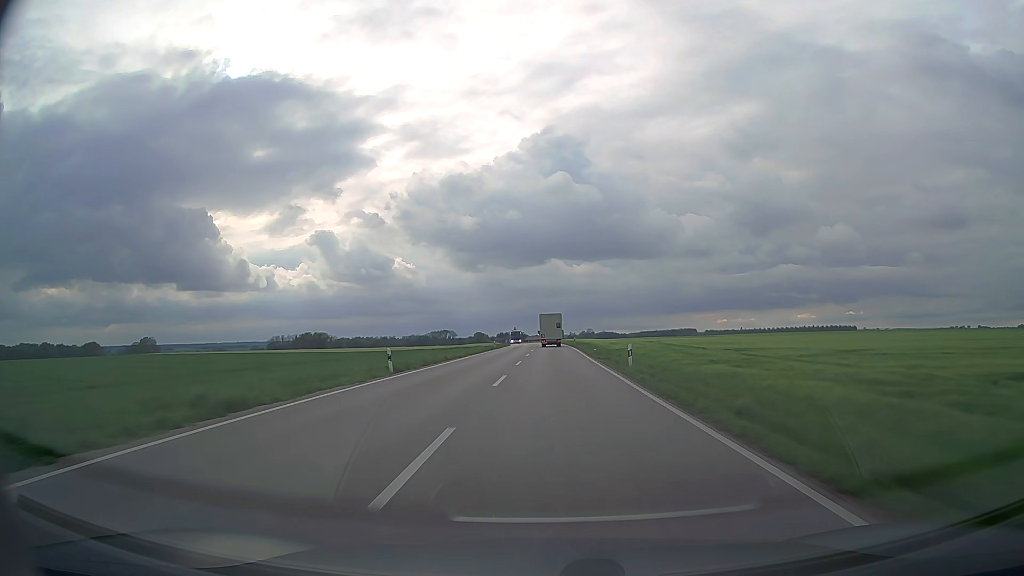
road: secondary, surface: asphalt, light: Day
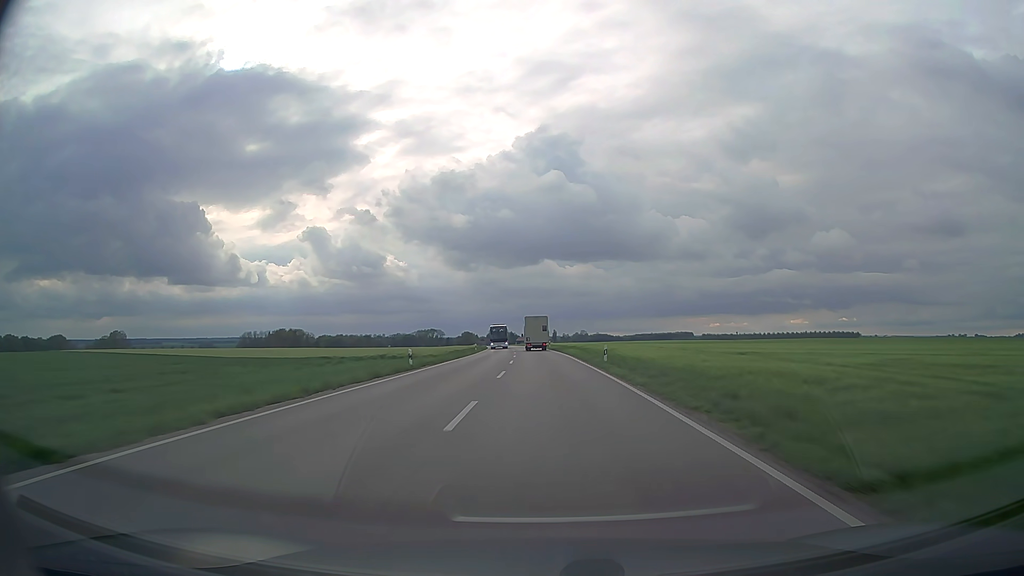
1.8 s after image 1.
(+0.3, +43.8) m; +1°
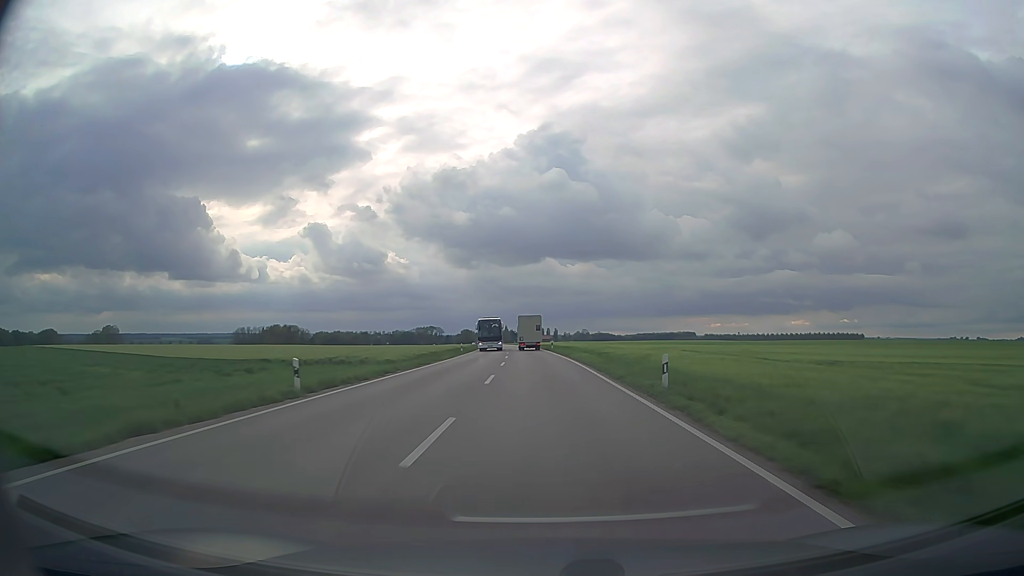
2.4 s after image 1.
(0.0, +14.6) m; 0°
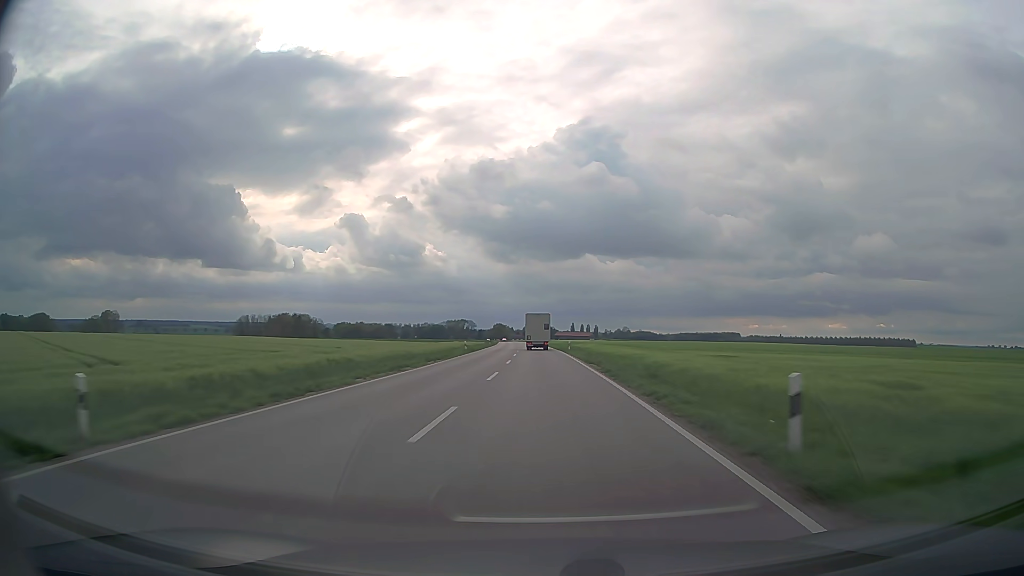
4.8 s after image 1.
(-1.3, +58.7) m; -3°
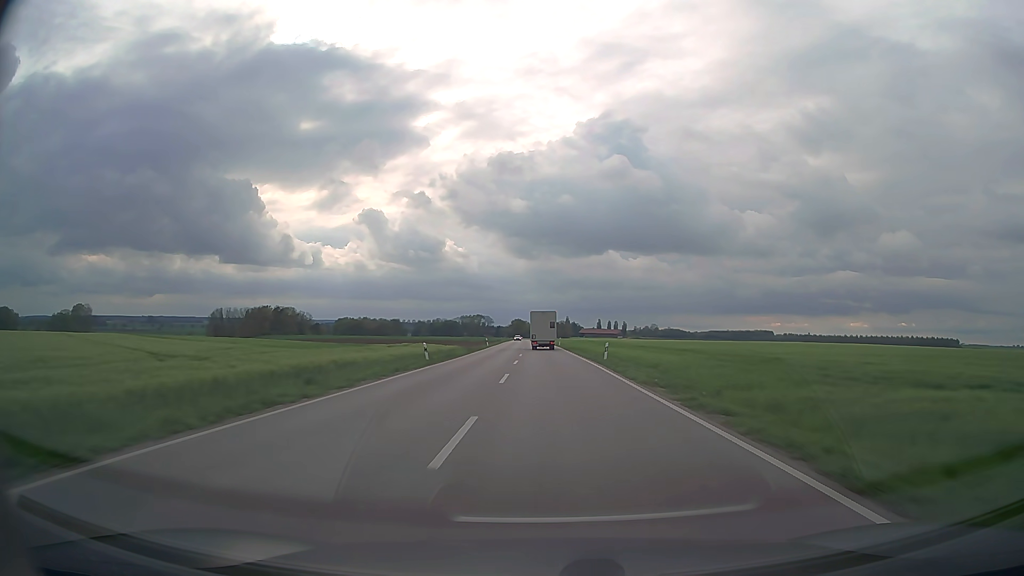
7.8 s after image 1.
(-1.5, +73.9) m; -2°
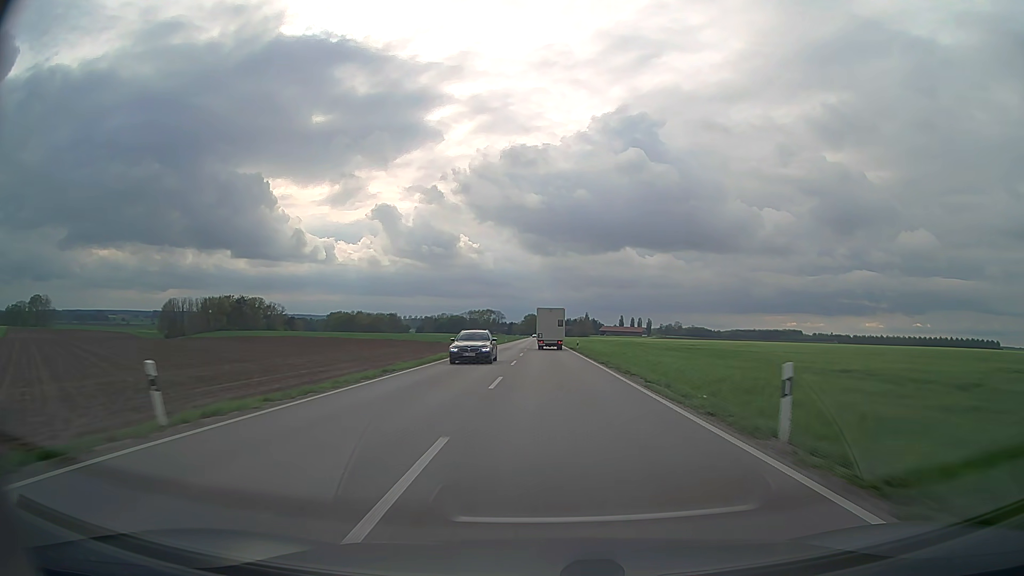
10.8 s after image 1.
(-0.9, +74.6) m; -1°
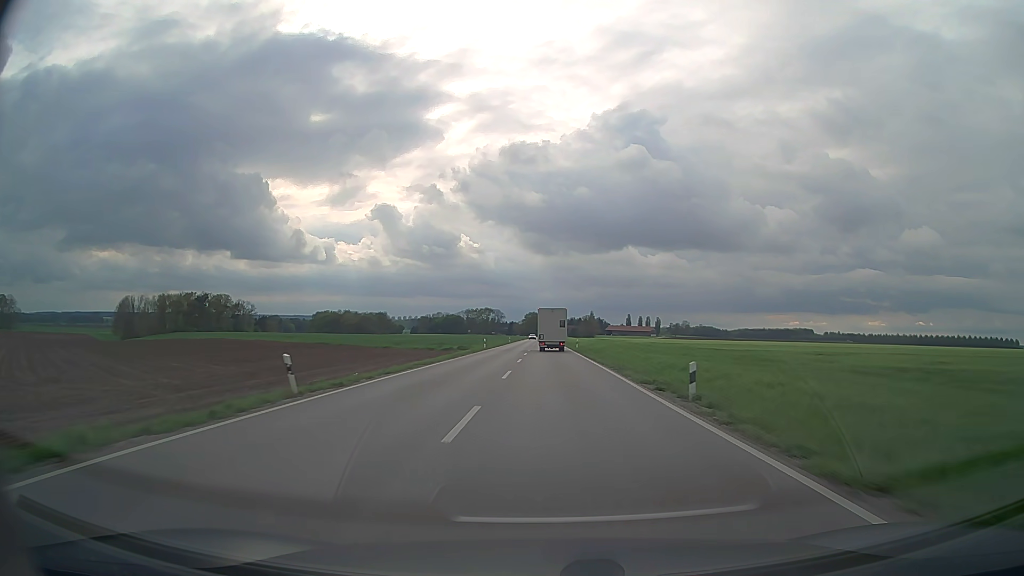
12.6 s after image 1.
(-0.1, +44.1) m; 0°
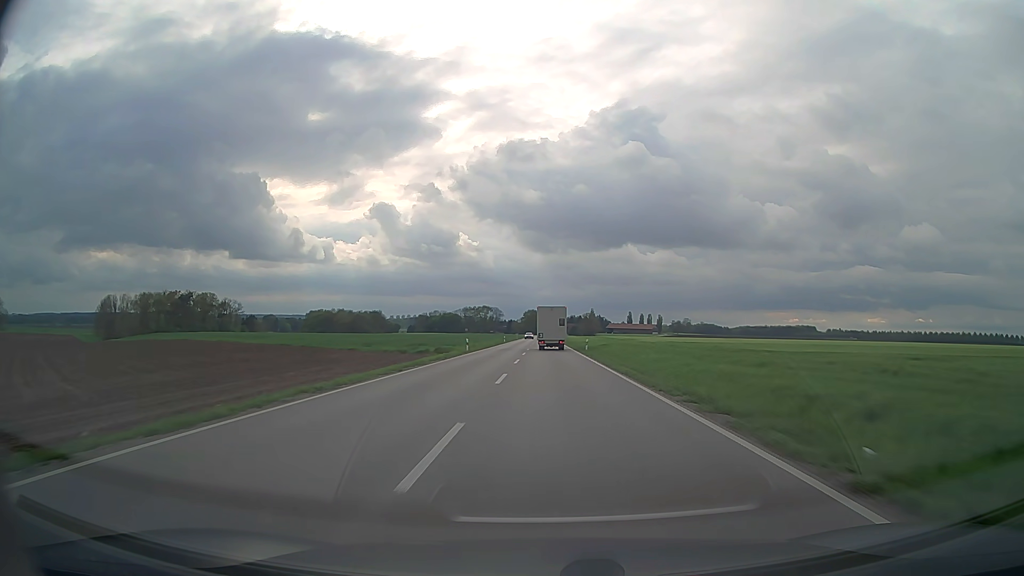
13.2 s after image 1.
(0.0, +14.6) m; 0°
(0, +10) (0, +20) (0, +30) (0, +40) (0, +50) (0, +60) (0, +70) (0, +80) (0, +90) (0, +100) m
